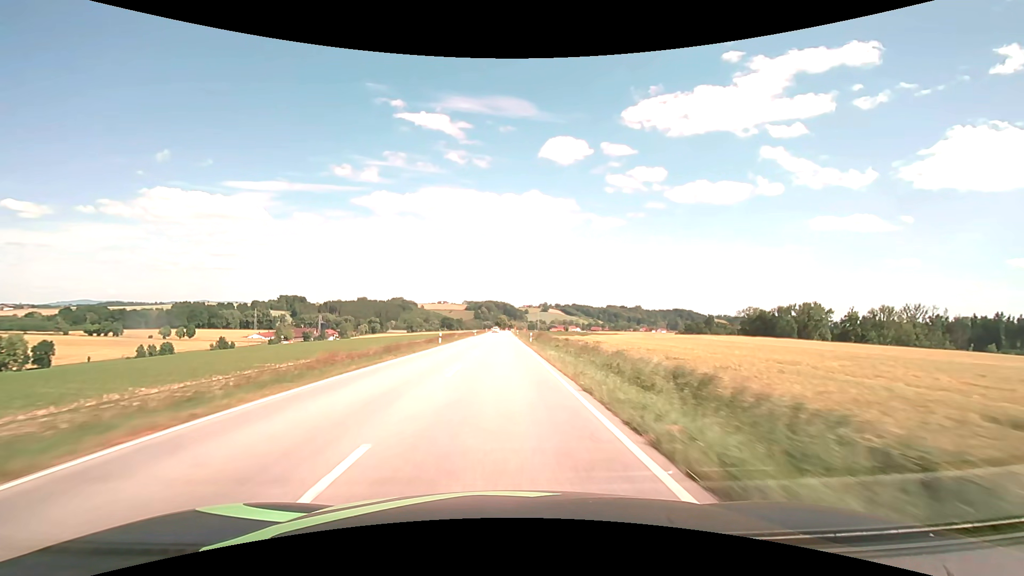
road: secondary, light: Day
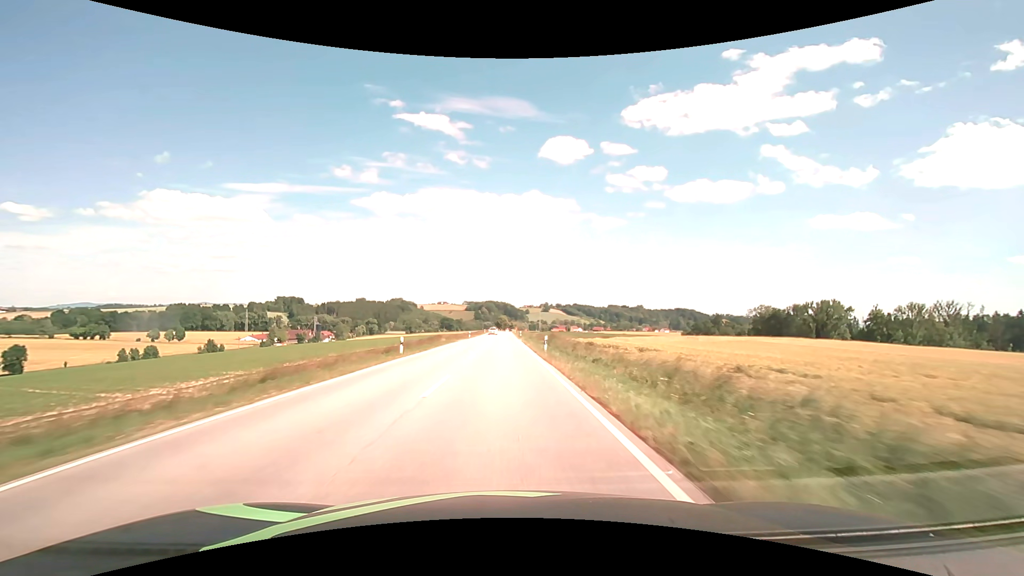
(0.0, +15.8) m; 0°
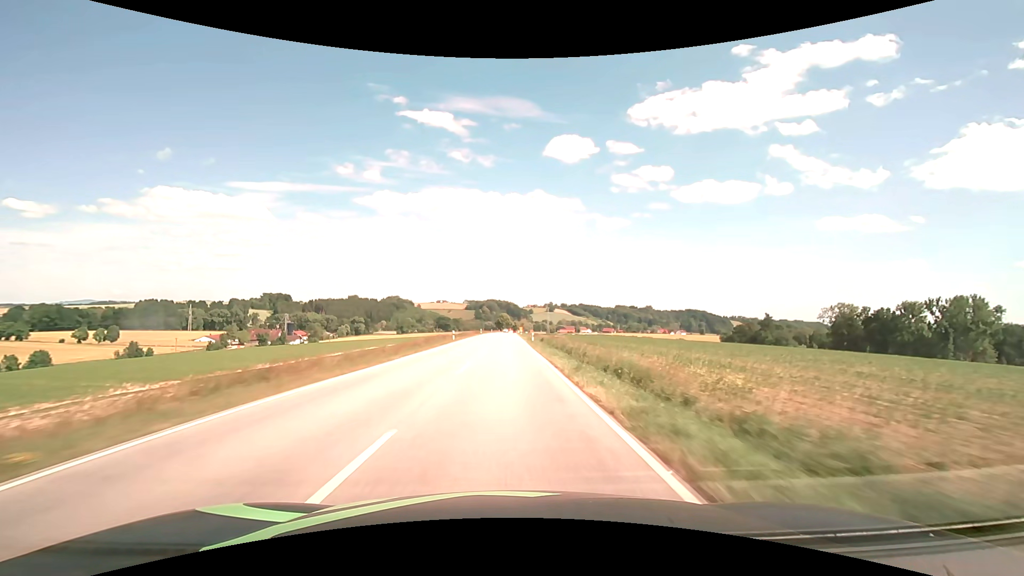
(-0.2, +79.0) m; 0°
(0, +10) (0, +20) (0, +30) (0, +40) (0, +50) (0, +60) (0, +70) (+1, +80) (+1, +90) (+1, +100) m
